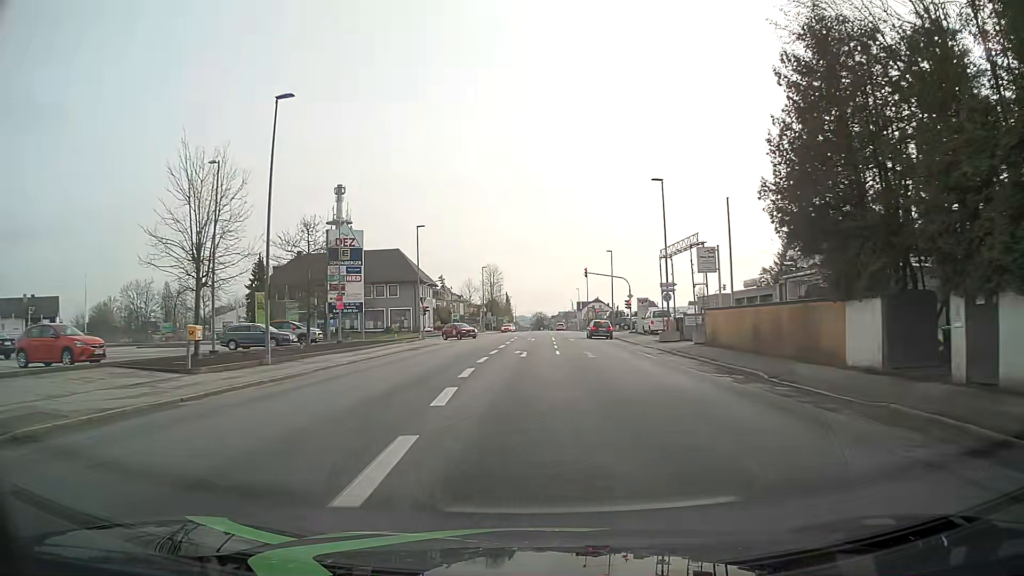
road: tertiary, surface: asphalt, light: Day
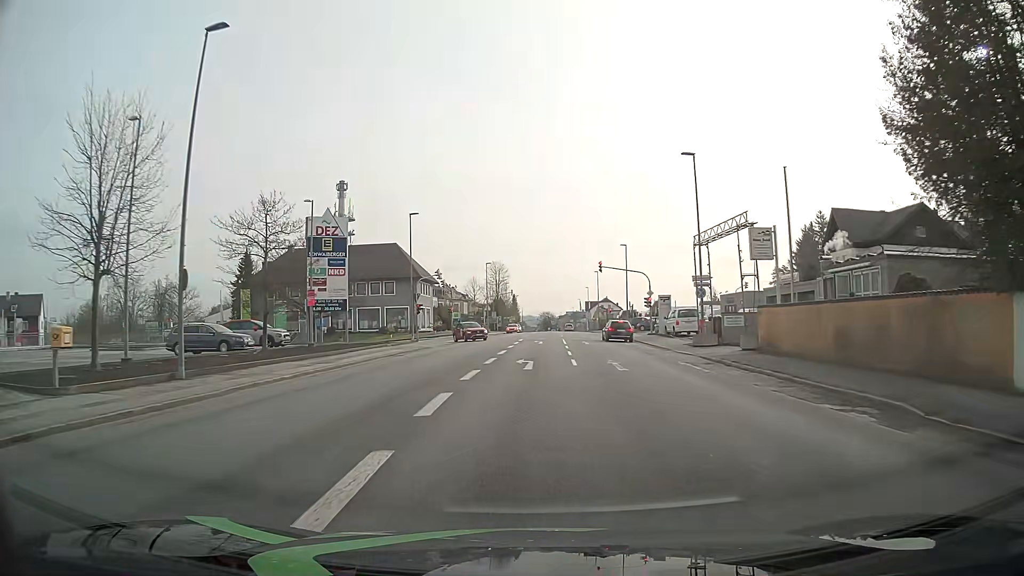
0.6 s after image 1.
(0.0, +7.0) m; -1°
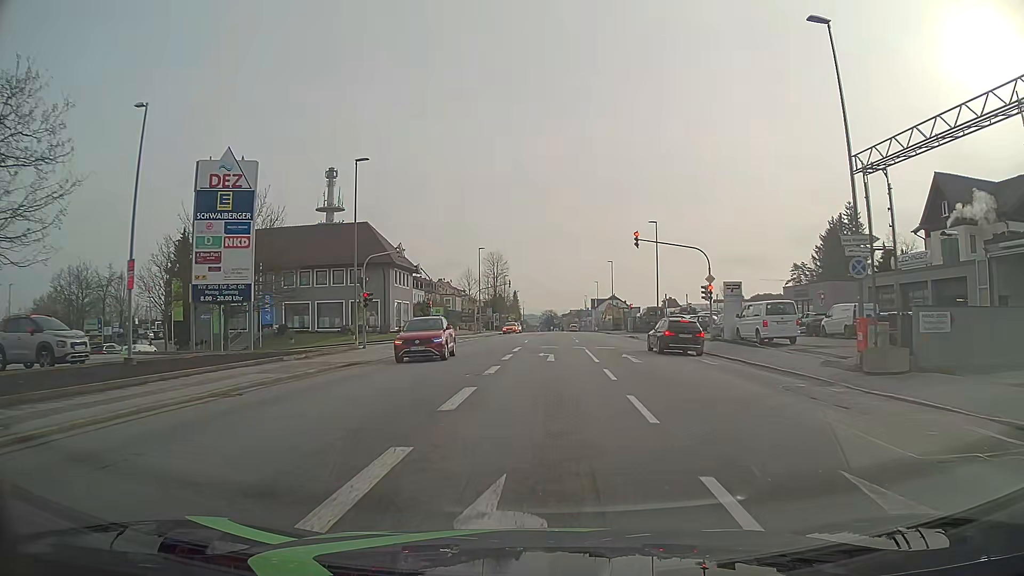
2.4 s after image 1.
(+0.1, +17.6) m; +1°
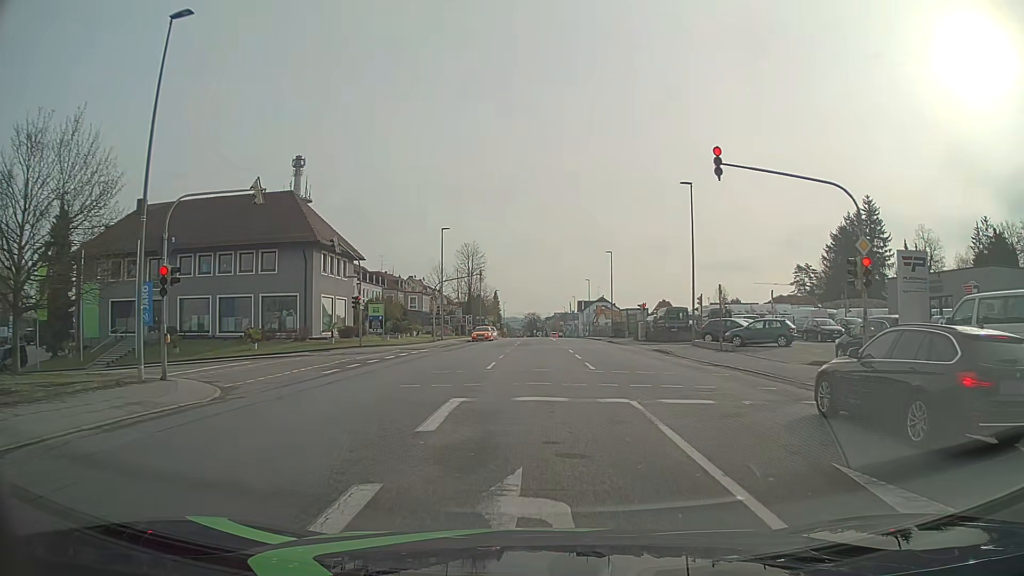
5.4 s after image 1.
(+0.2, +19.2) m; +1°
